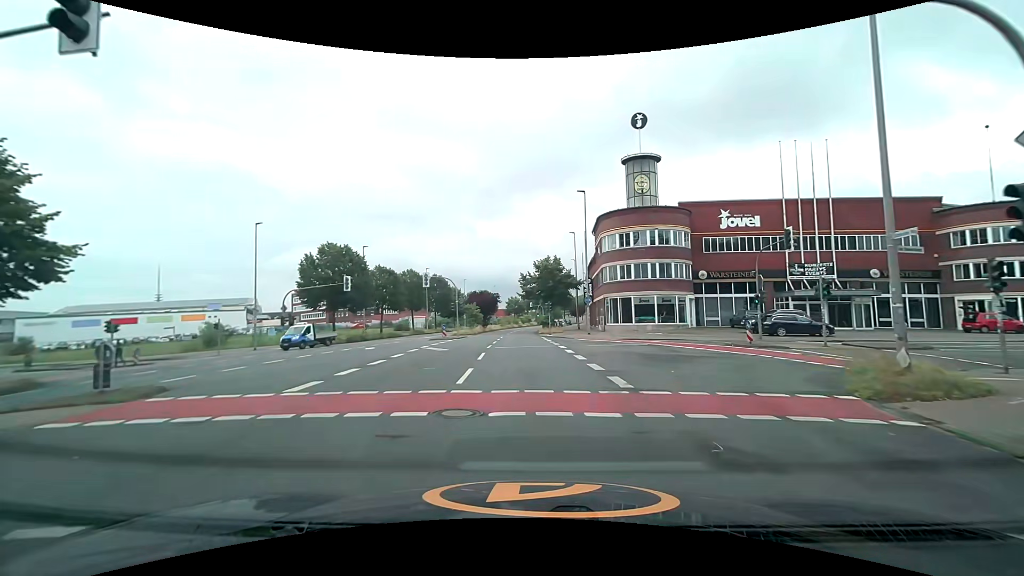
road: secondary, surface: asphalt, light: Day
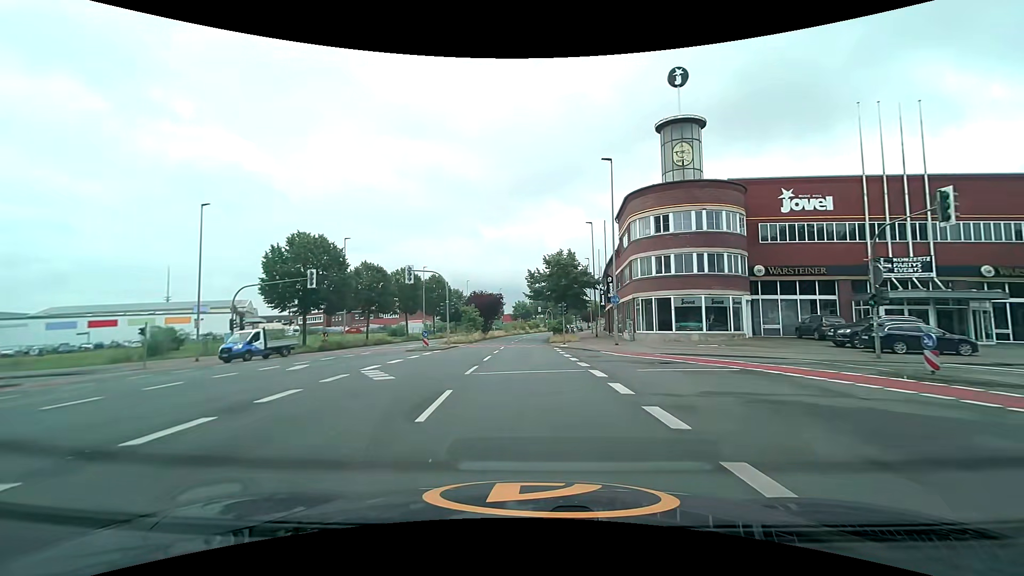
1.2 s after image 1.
(0.0, +10.0) m; -1°
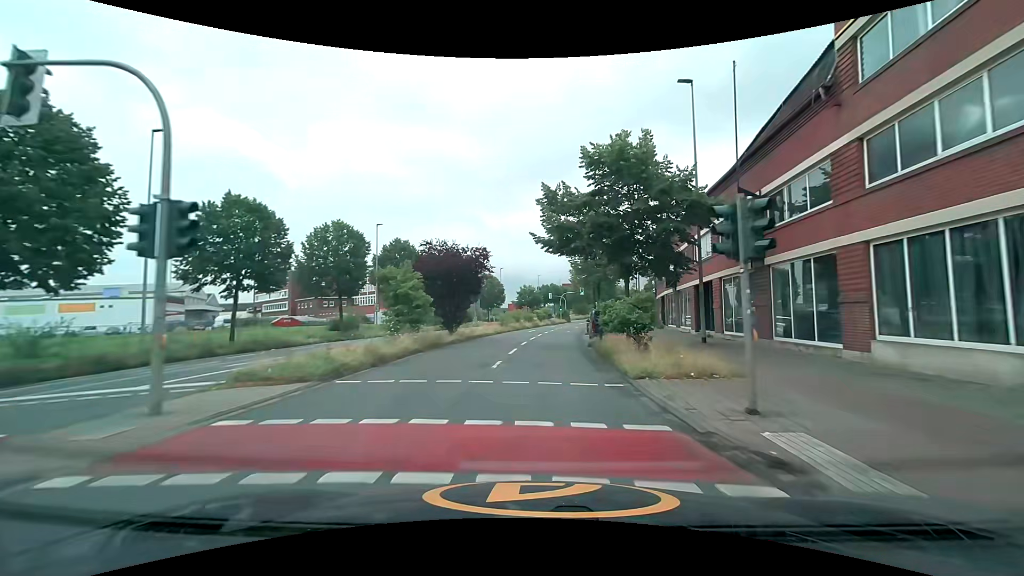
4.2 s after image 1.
(-0.2, +30.9) m; 0°
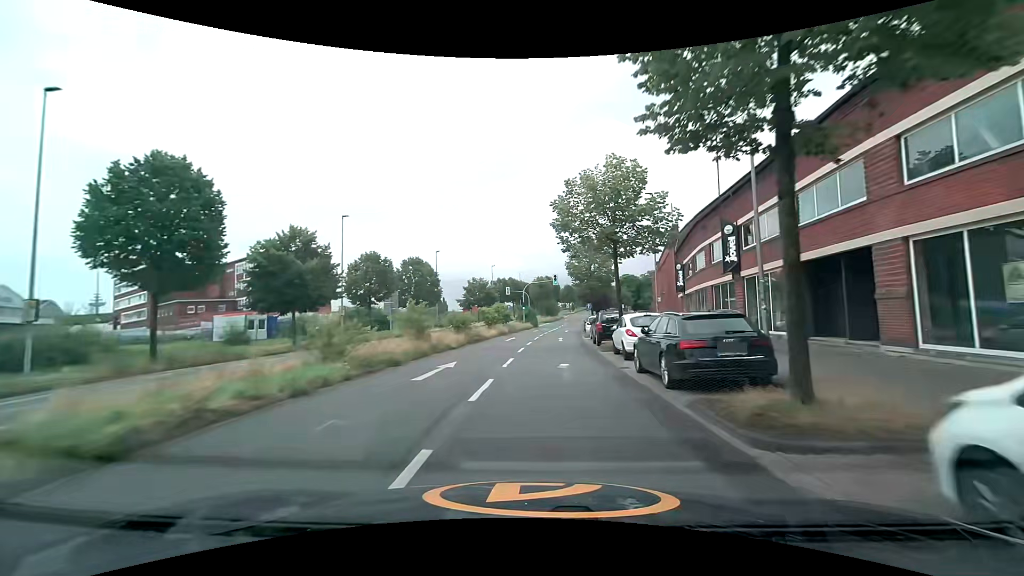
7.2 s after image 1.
(+1.2, +33.9) m; +5°
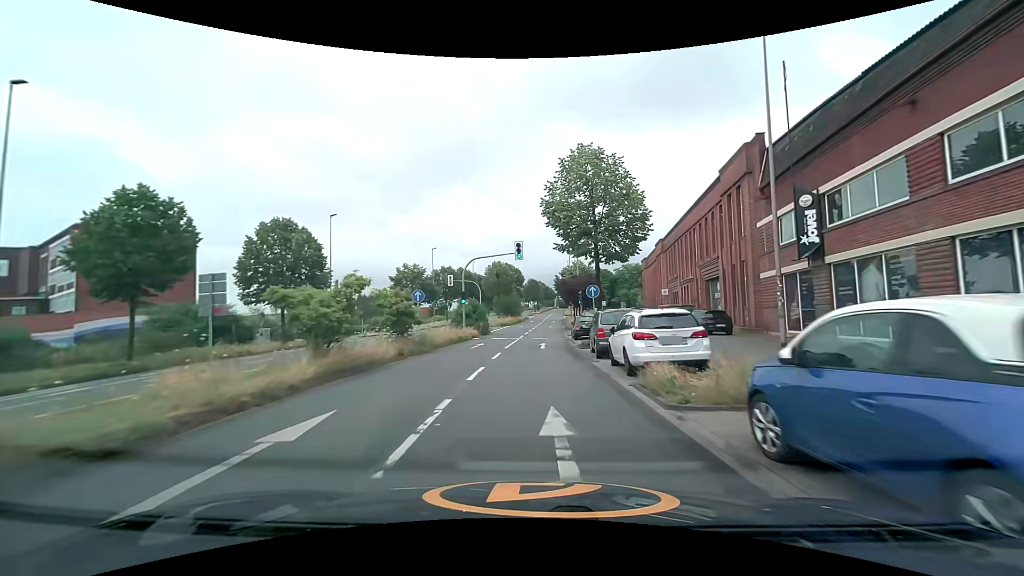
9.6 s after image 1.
(+0.9, +27.9) m; +4°
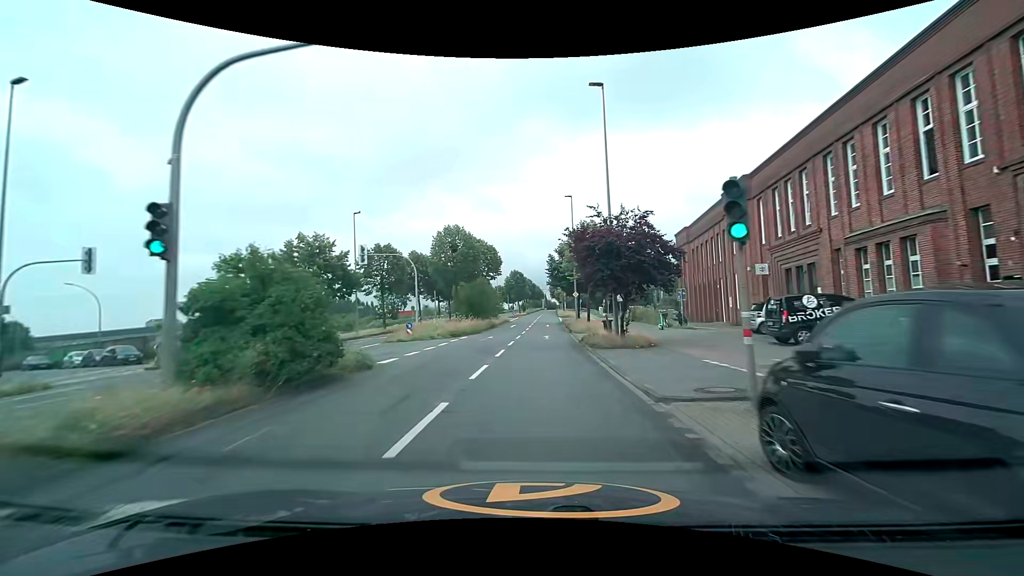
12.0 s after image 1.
(+0.5, +29.3) m; +2°
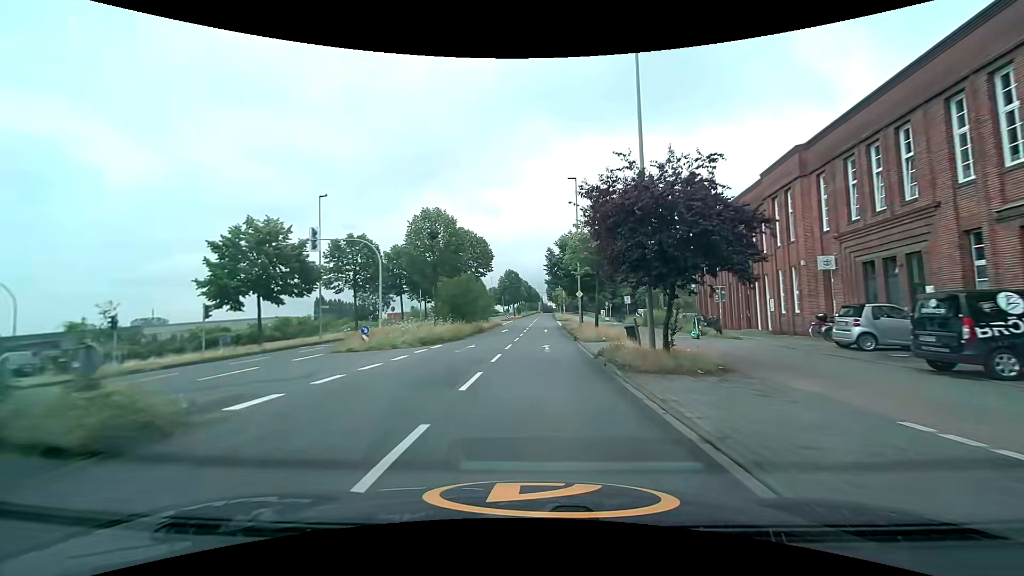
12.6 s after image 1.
(0.0, +7.5) m; 0°
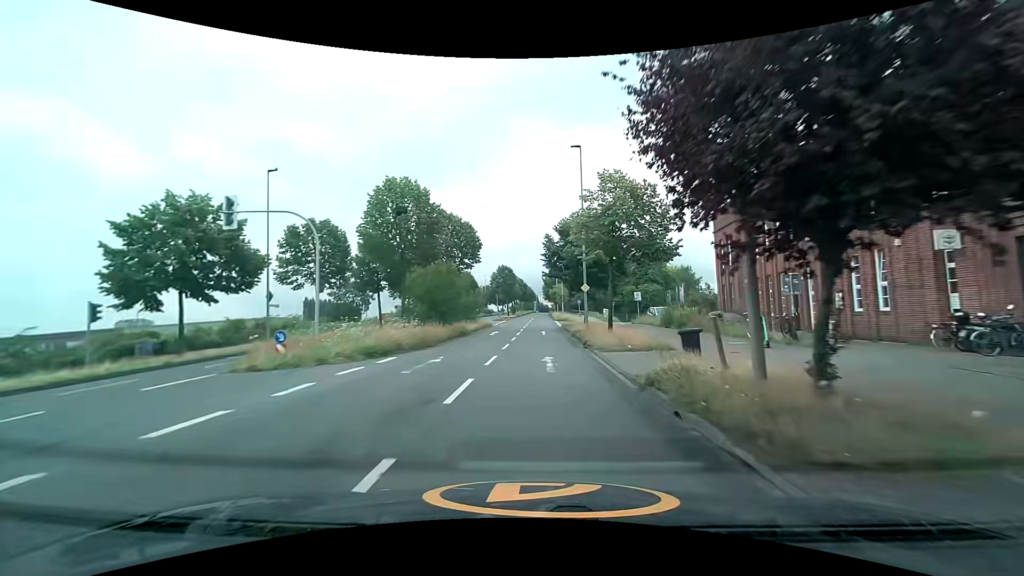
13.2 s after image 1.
(0.0, +7.5) m; 0°
(0, +10) (0, +20) (0, +30) (+1, +40) (+1, +50) (+1, +60) (+1, +70) (+2, +80) (+2, +90) (+2, +100) m
